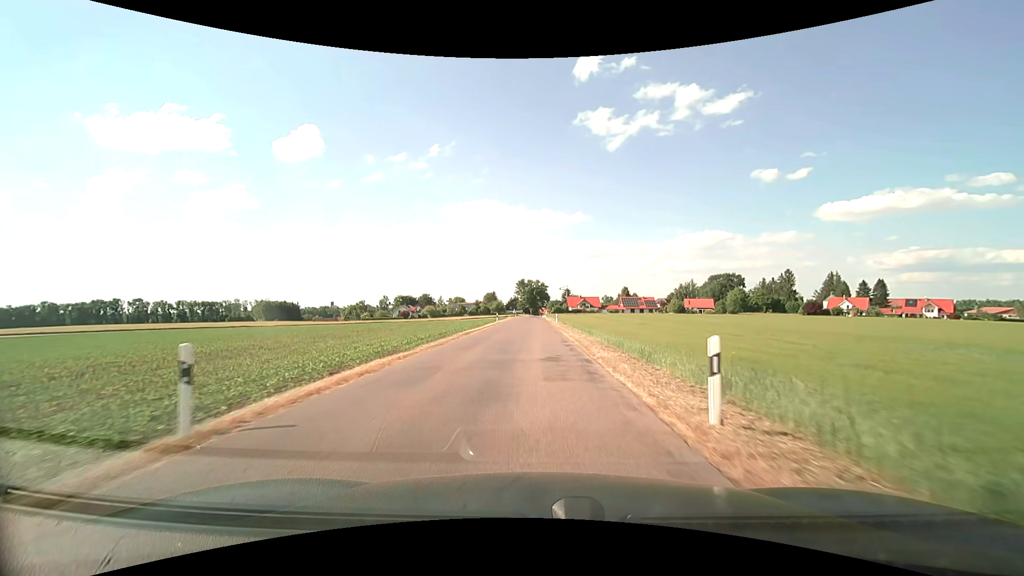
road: unclassified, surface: asphalt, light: Day
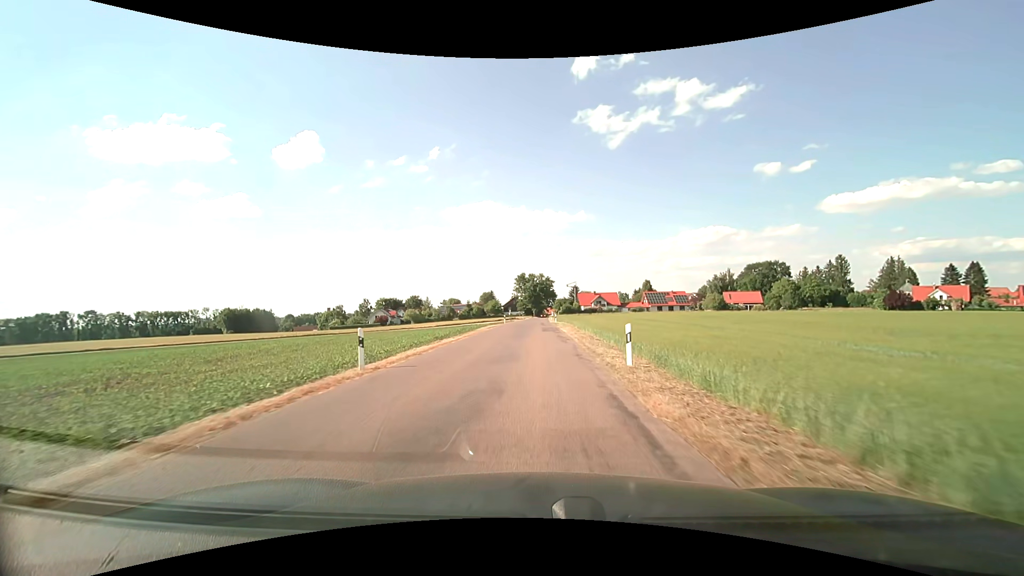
(0.0, +43.9) m; -1°
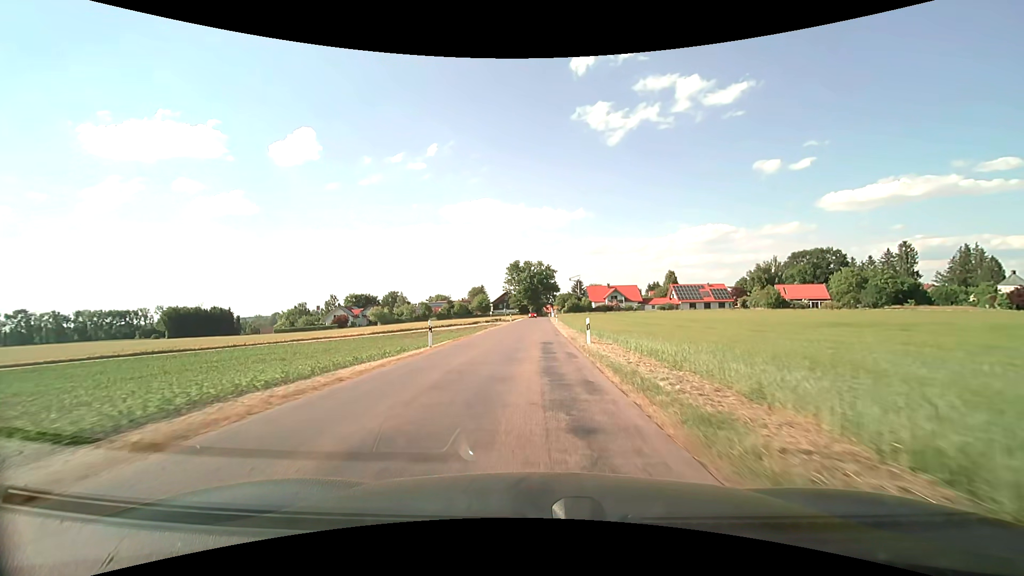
(+0.2, +42.3) m; 0°
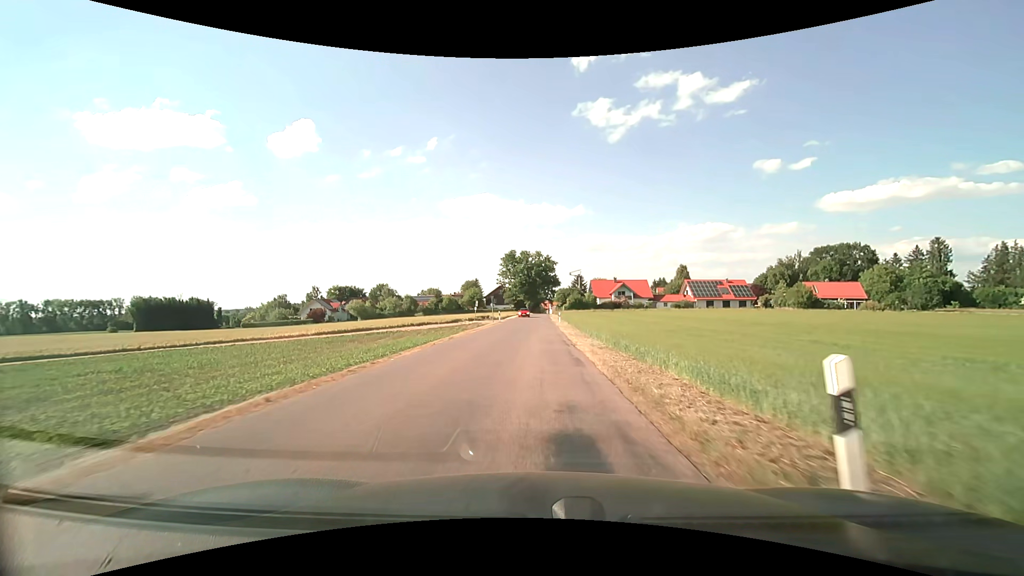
(0.0, +16.5) m; 0°
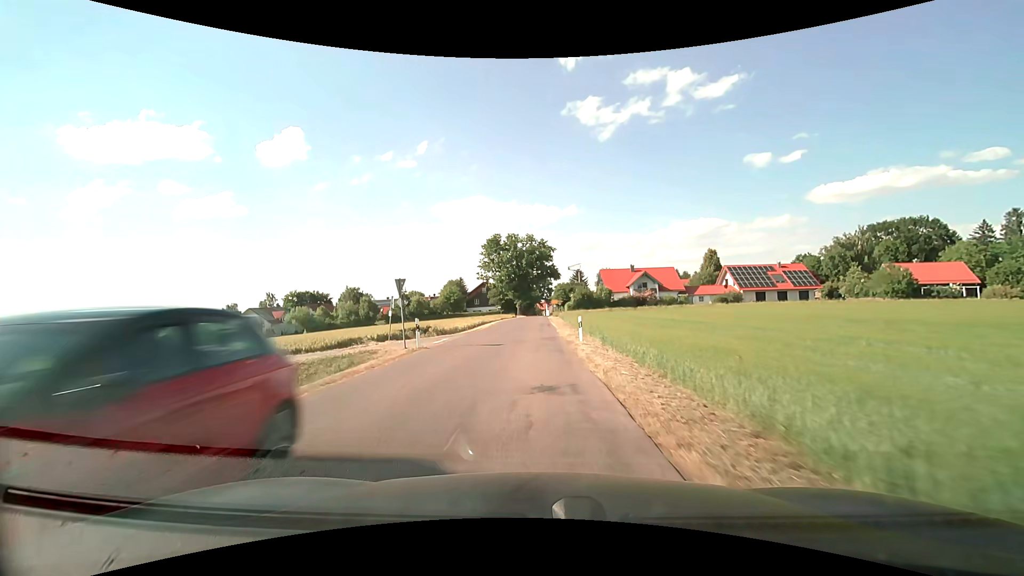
(+0.4, +32.7) m; +1°
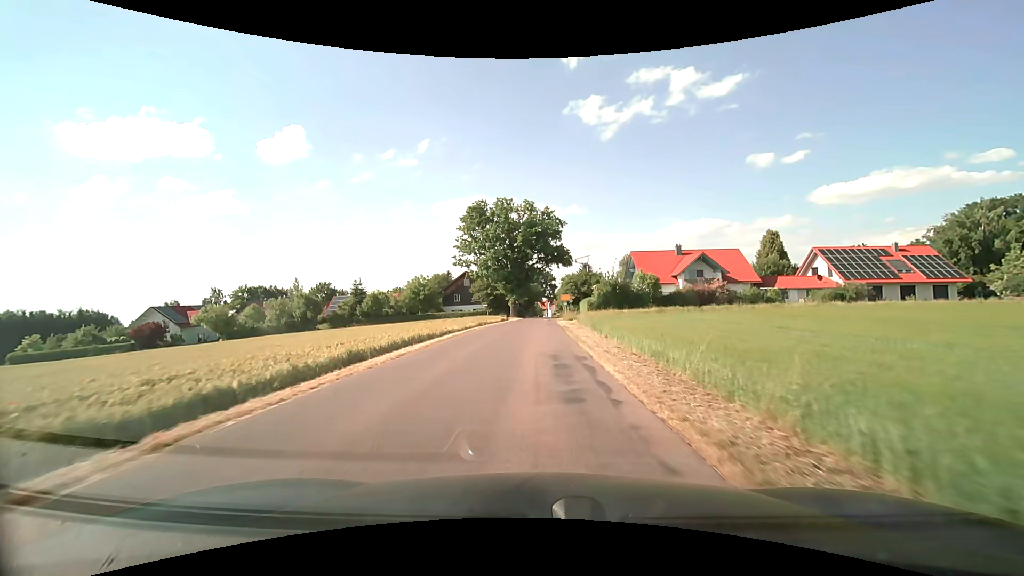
(-0.5, +32.2) m; -1°
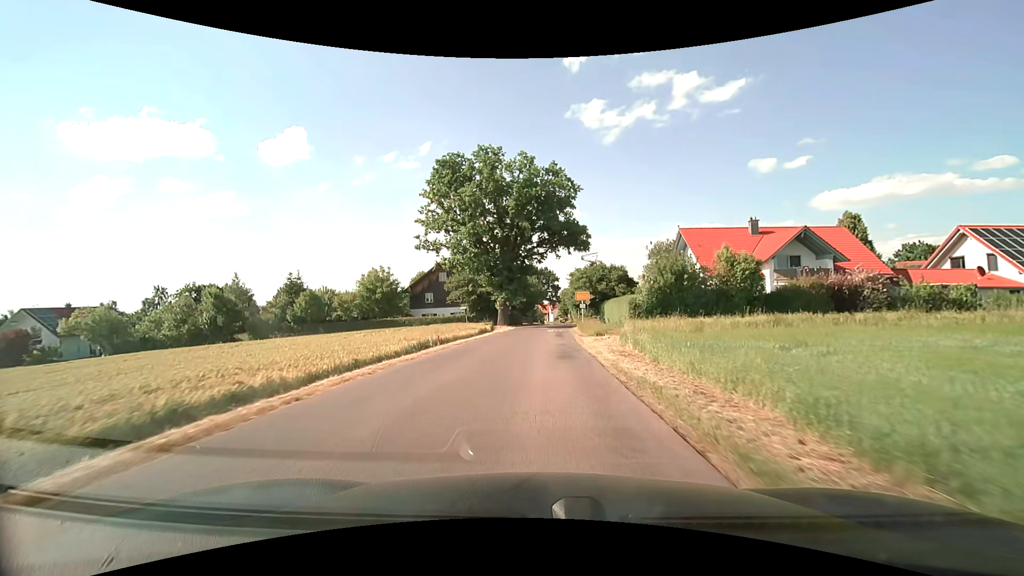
(-0.1, +23.8) m; 0°
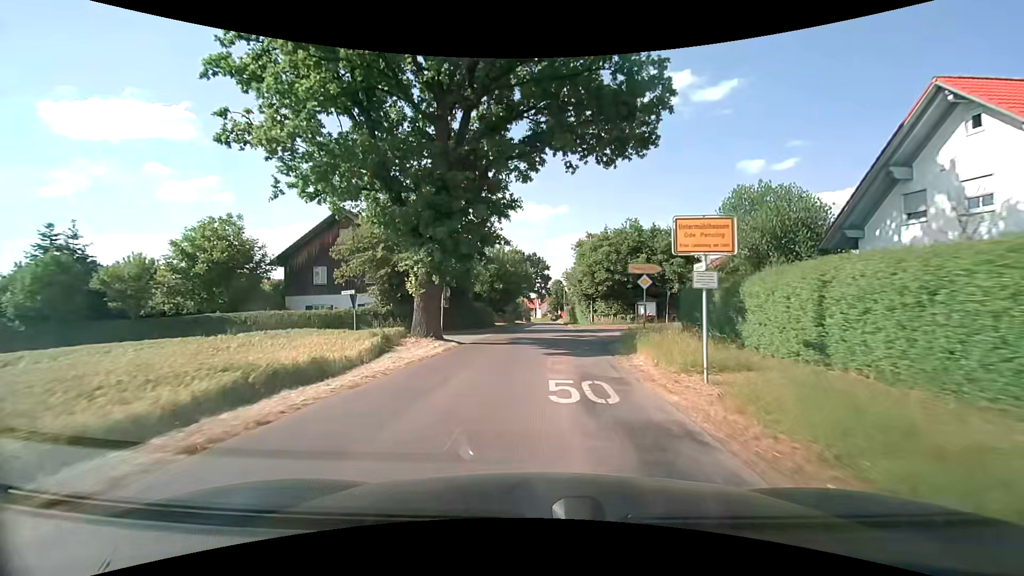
(+0.2, +30.7) m; +1°
(0, +10) (+1, +20) (+1, +30) (+1, +40) (+2, +50) (+2, +60) (+2, +70) (+2, +80) (+3, +90) (+3, +100) m
